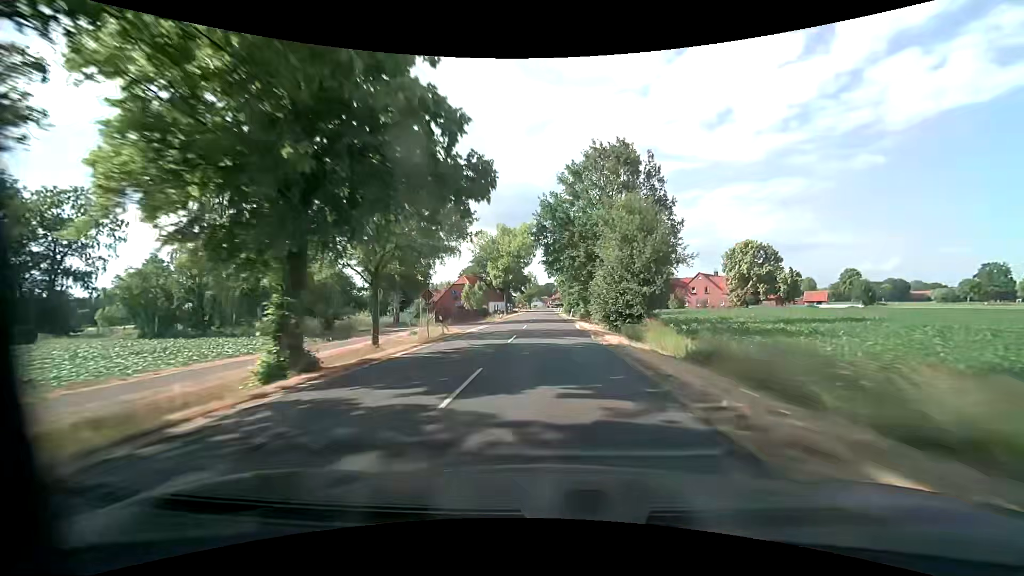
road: secondary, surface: asphalt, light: Day
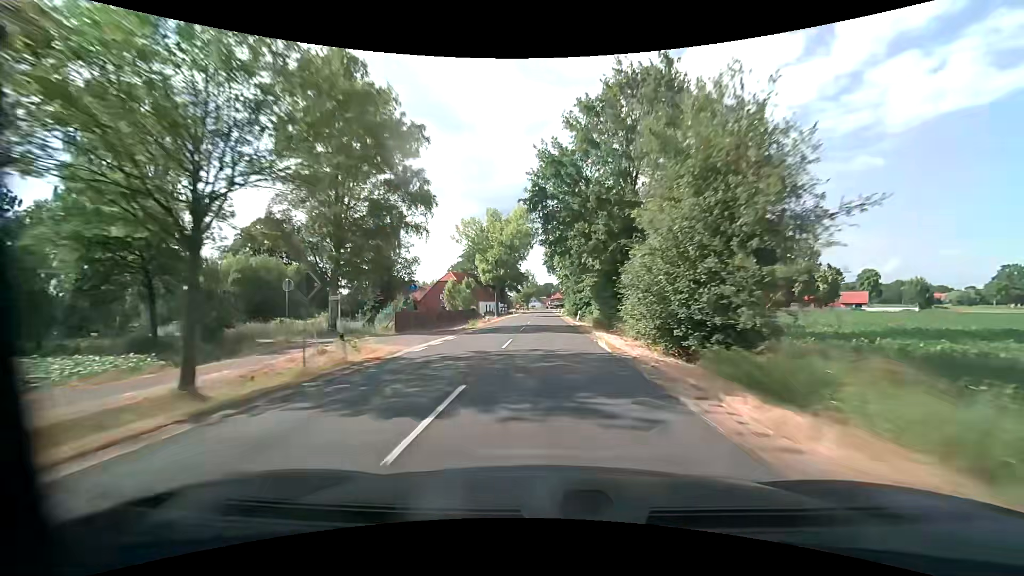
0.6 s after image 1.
(0.0, +14.0) m; 0°
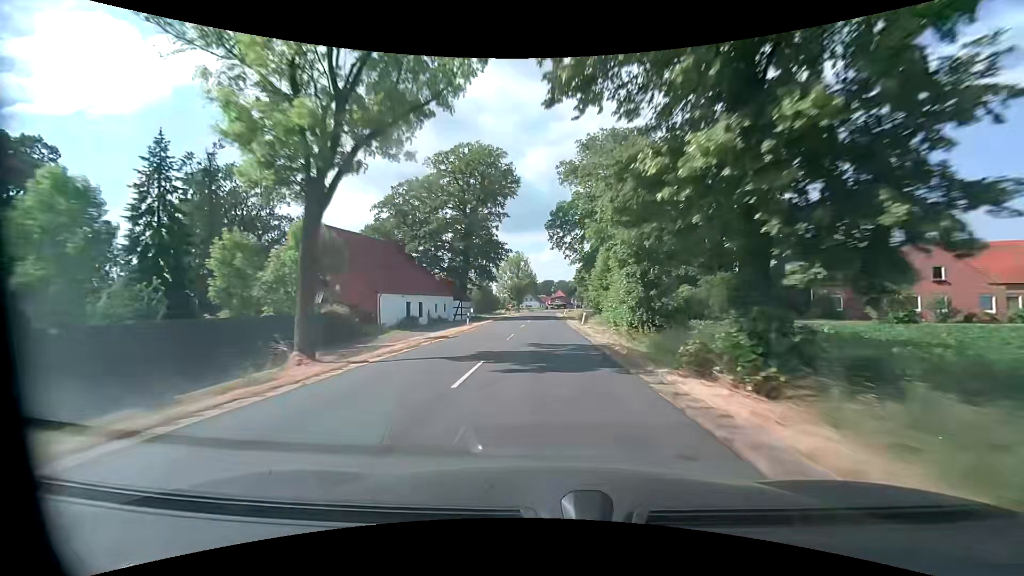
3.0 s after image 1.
(+0.2, +56.2) m; 0°
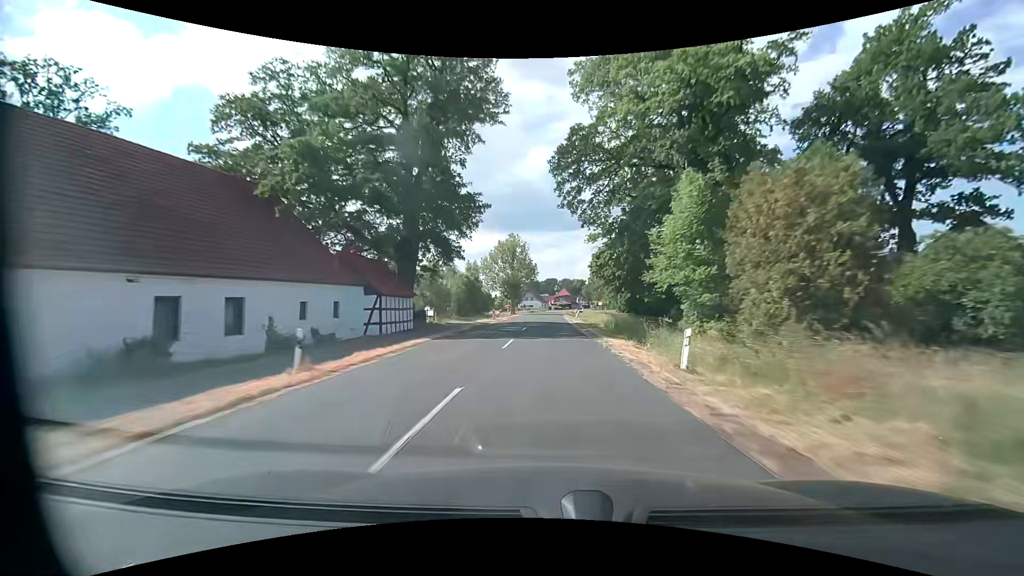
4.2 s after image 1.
(0.0, +28.1) m; 0°
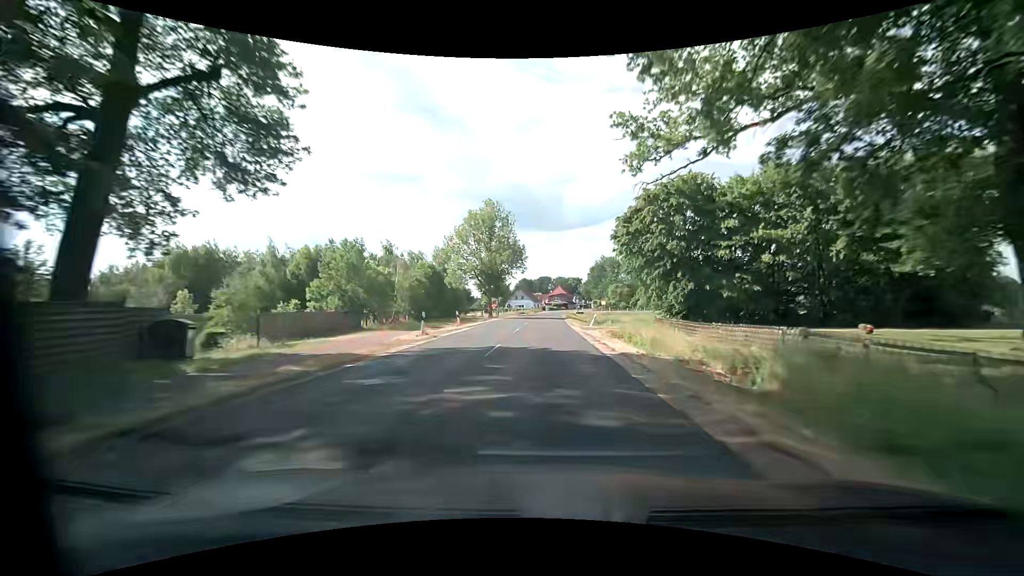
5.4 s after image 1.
(+0.2, +28.1) m; +1°
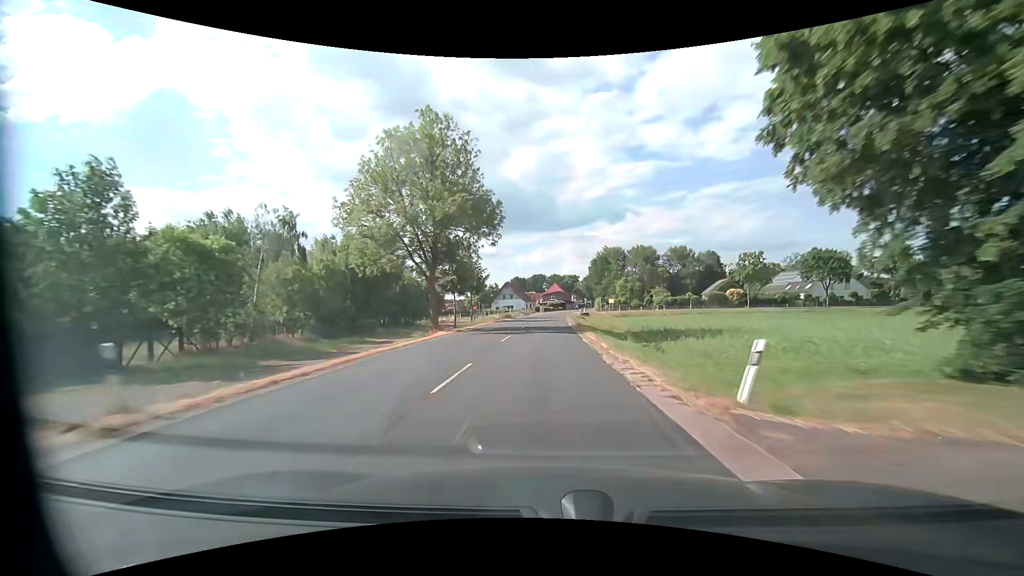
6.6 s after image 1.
(+0.2, +28.2) m; +1°
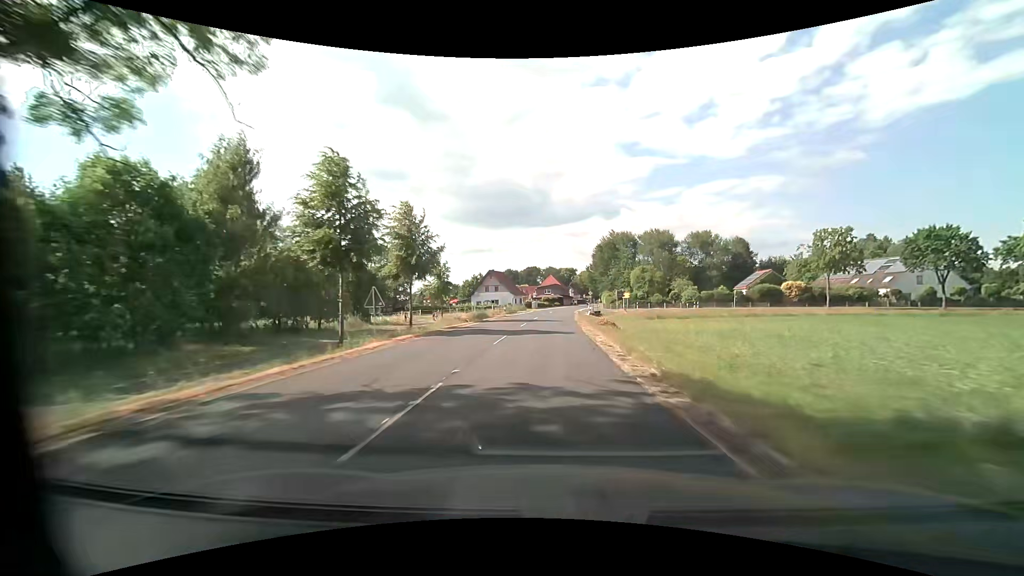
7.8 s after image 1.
(+0.1, +27.6) m; +1°
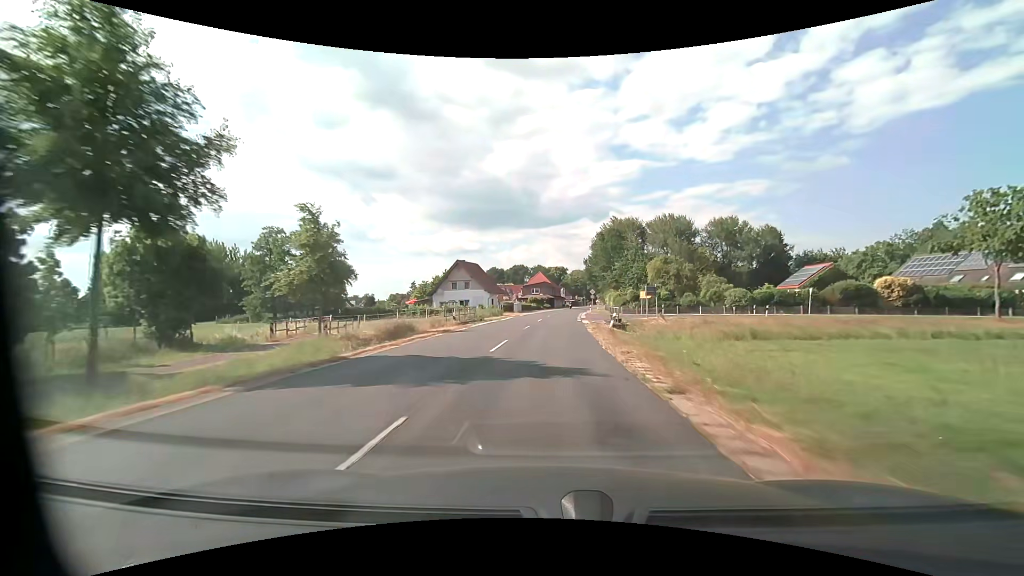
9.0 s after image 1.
(+0.2, +26.0) m; +1°
(0, +10) (0, +20) (0, +30) (+1, +40) (+2, +50) (+2, +60) (+3, +70) (+4, +80) (+6, +90) (+7, +100) m
